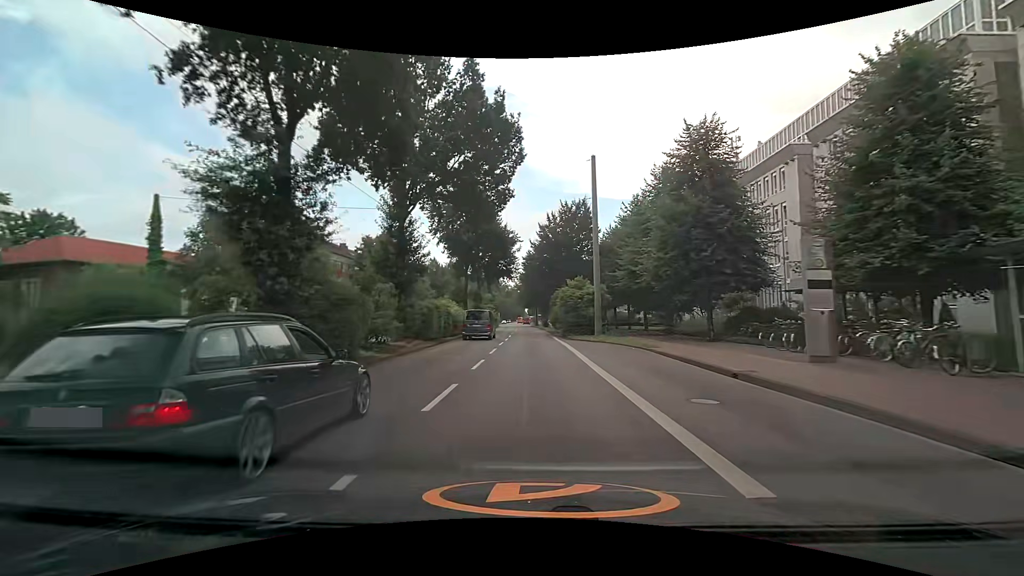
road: primary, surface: asphalt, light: Day
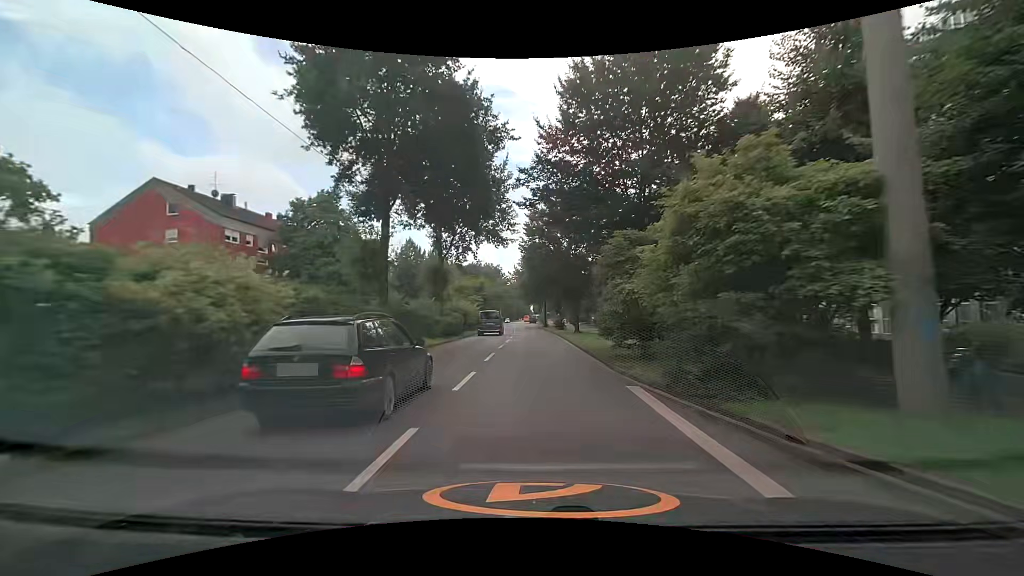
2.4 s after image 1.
(-0.1, +28.3) m; -1°
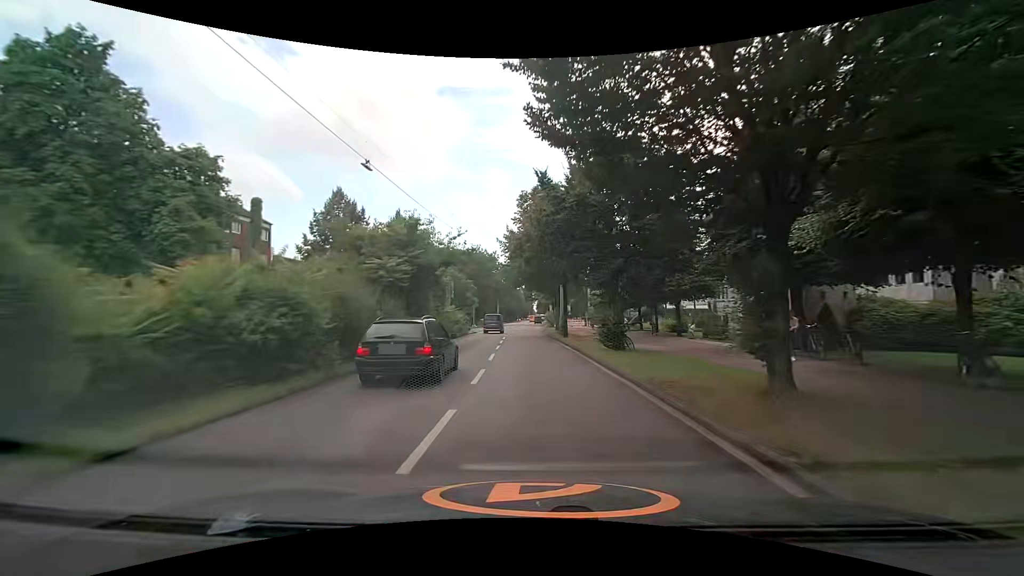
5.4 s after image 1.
(0.0, +34.6) m; 0°
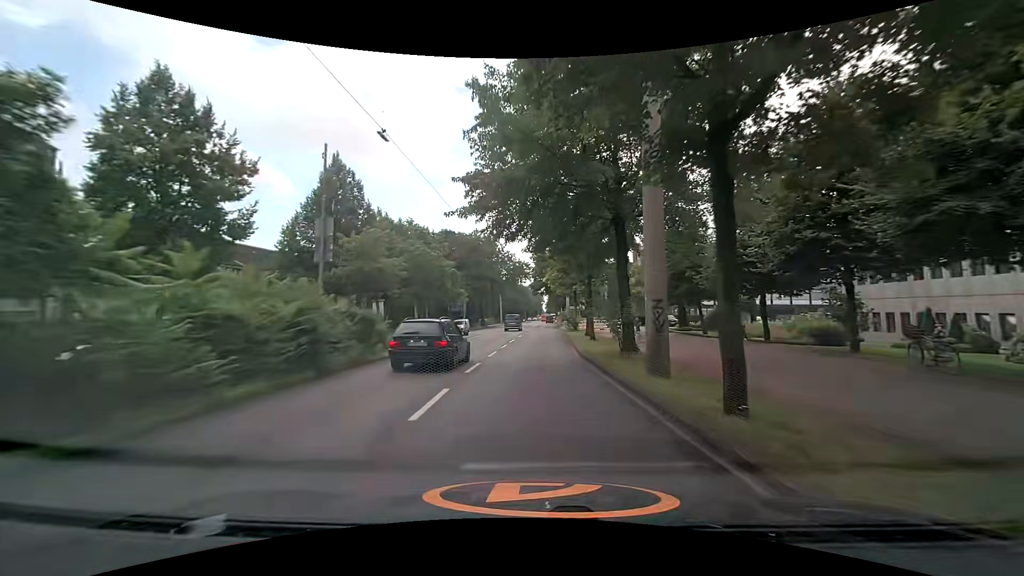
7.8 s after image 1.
(-0.3, +27.6) m; -2°
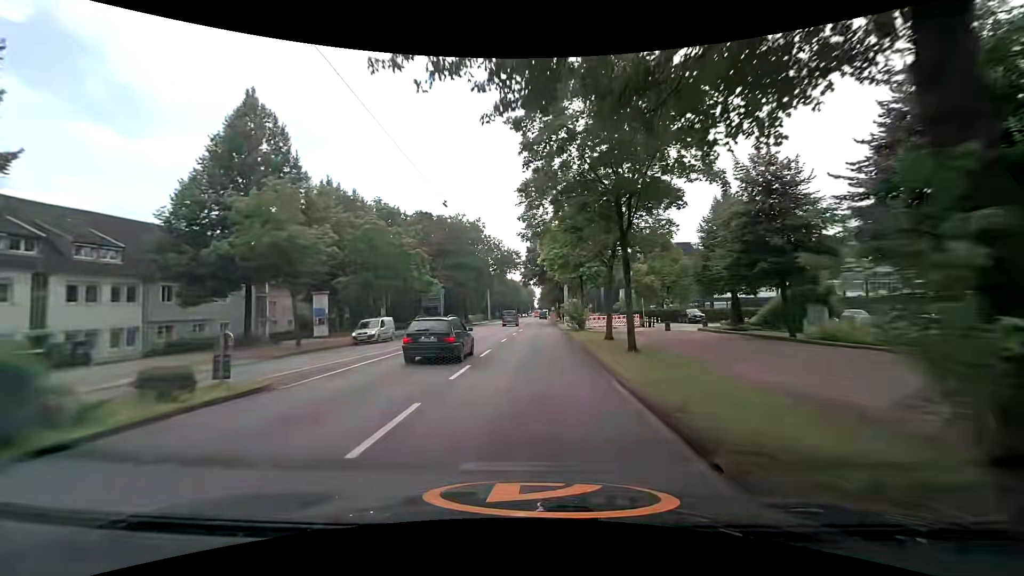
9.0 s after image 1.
(+0.1, +13.8) m; +1°
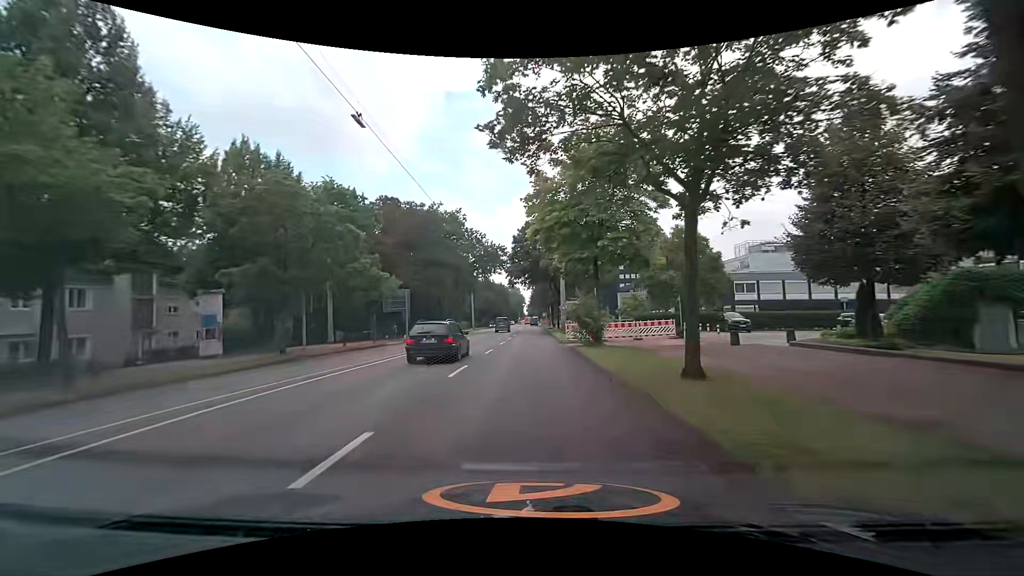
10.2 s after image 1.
(+0.2, +13.8) m; +1°
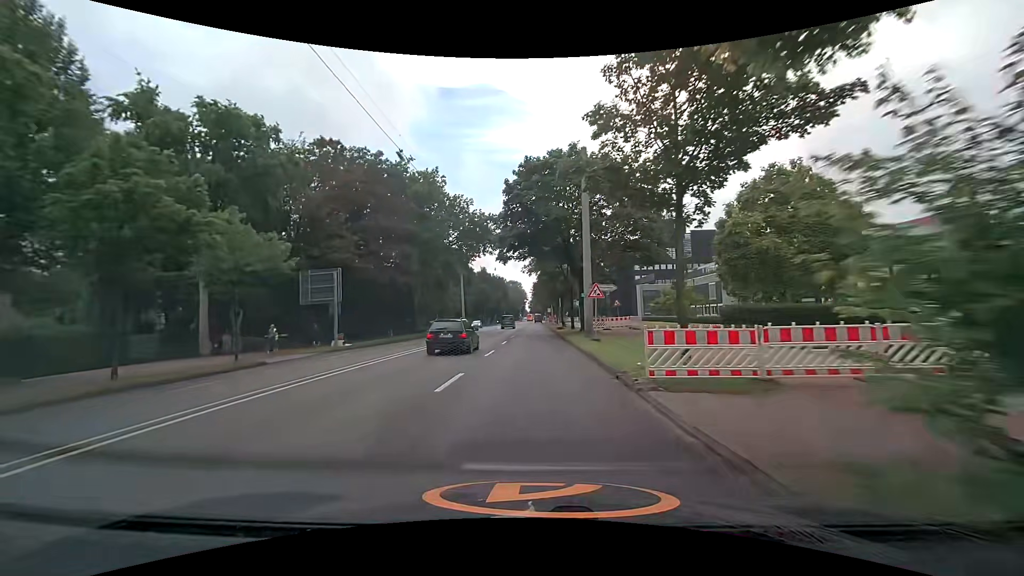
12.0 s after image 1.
(+0.1, +20.6) m; 0°
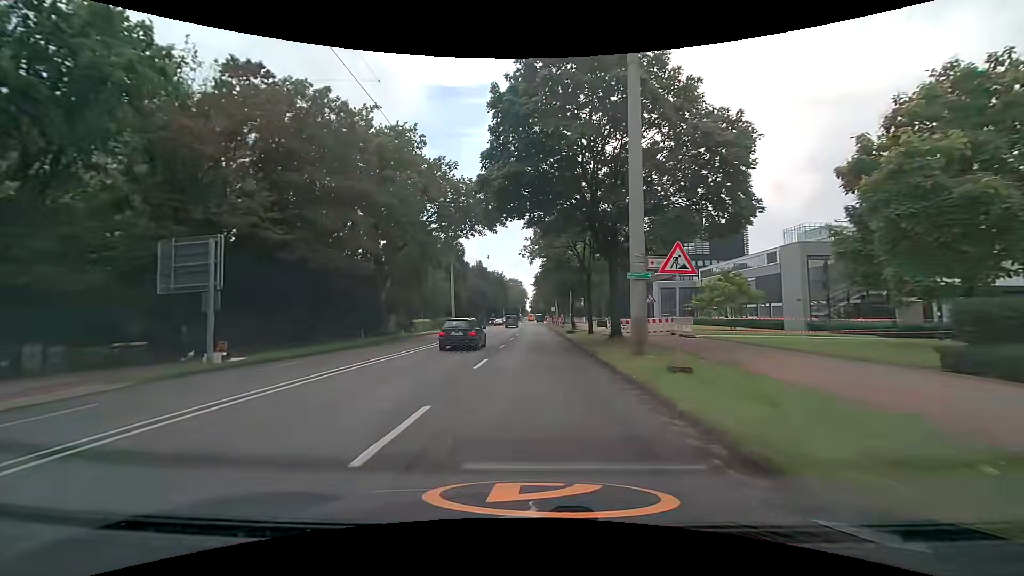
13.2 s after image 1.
(-0.1, +13.6) m; 0°
(0, +10) (0, +20) (0, +30) (0, +40) (0, +50) (0, +60) (0, +70) (0, +80) (0, +90) (+1, +100) m
